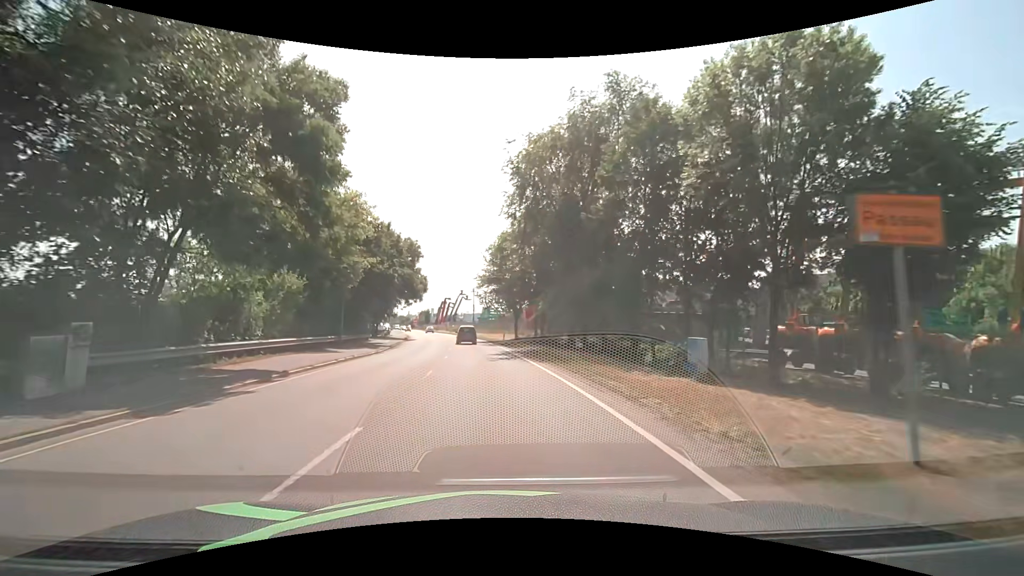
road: primary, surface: asphalt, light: Day
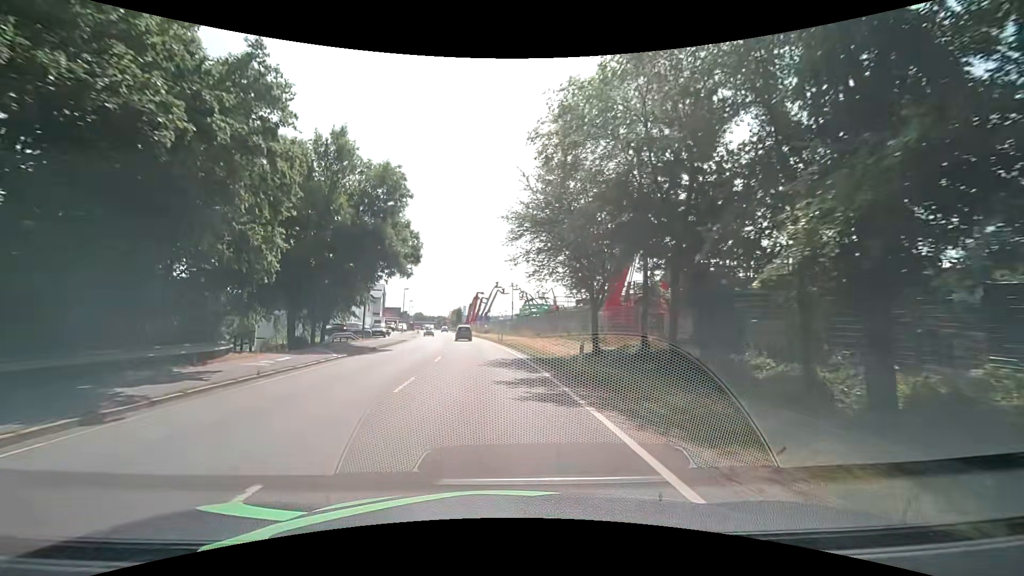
(-1.3, +29.6) m; -5°
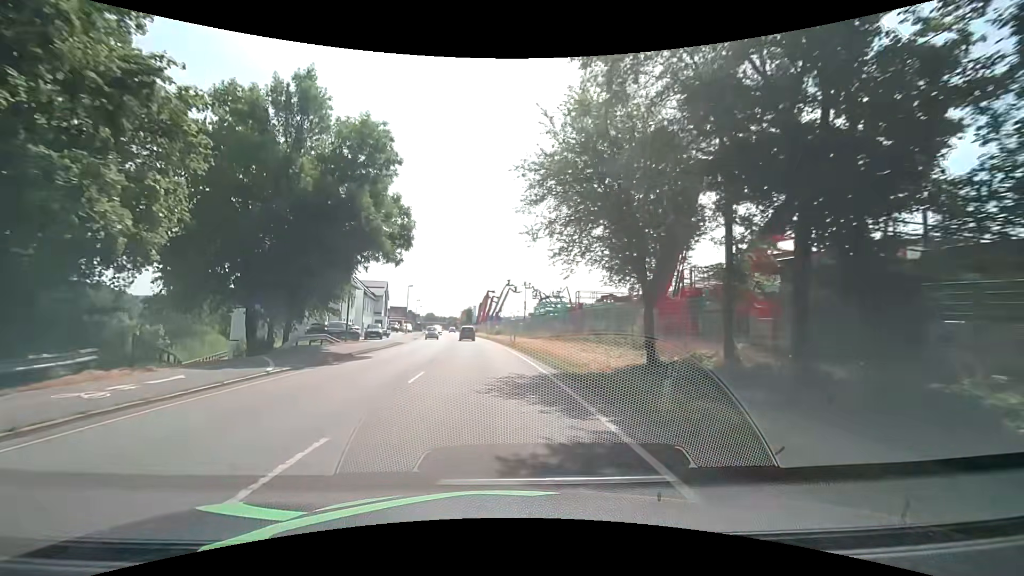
(-0.1, +7.4) m; 0°
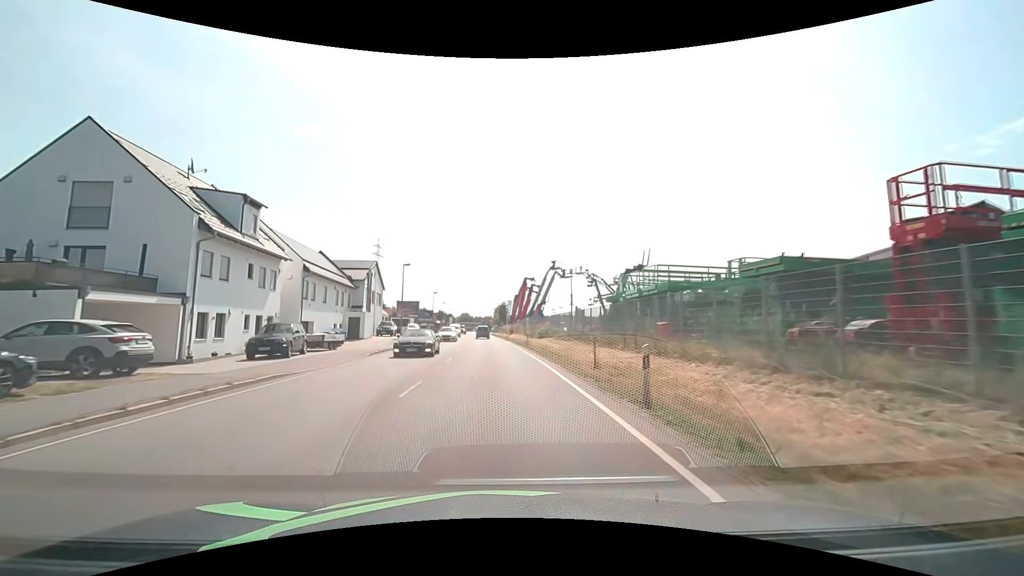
(-1.6, +29.7) m; -5°
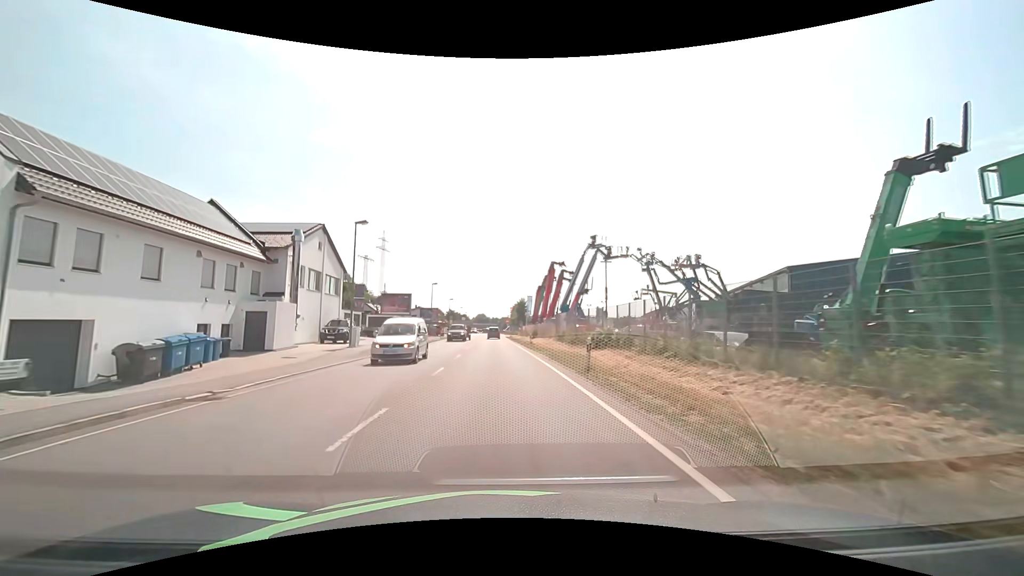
(-0.5, +22.5) m; -2°
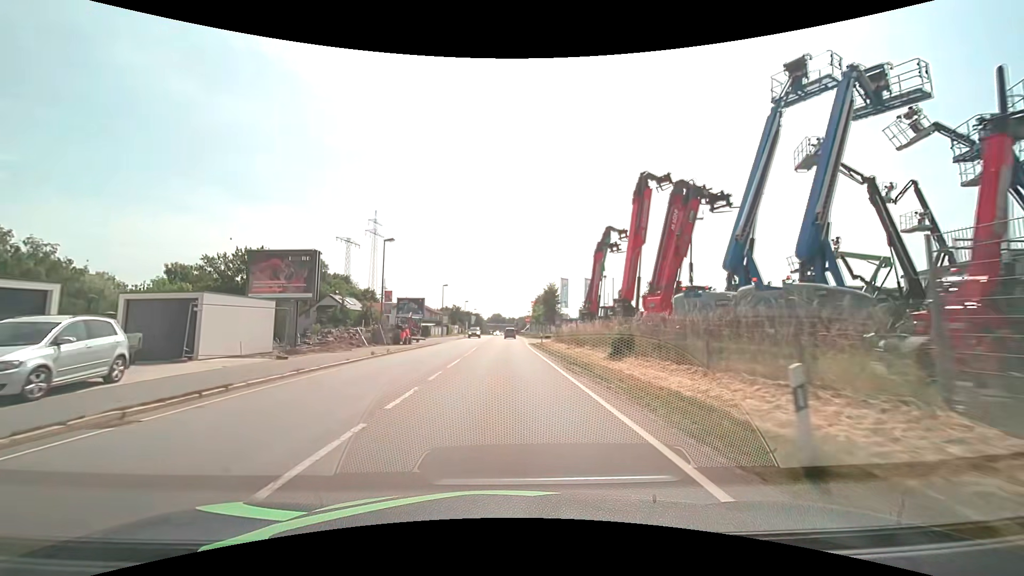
(-0.8, +37.7) m; -2°
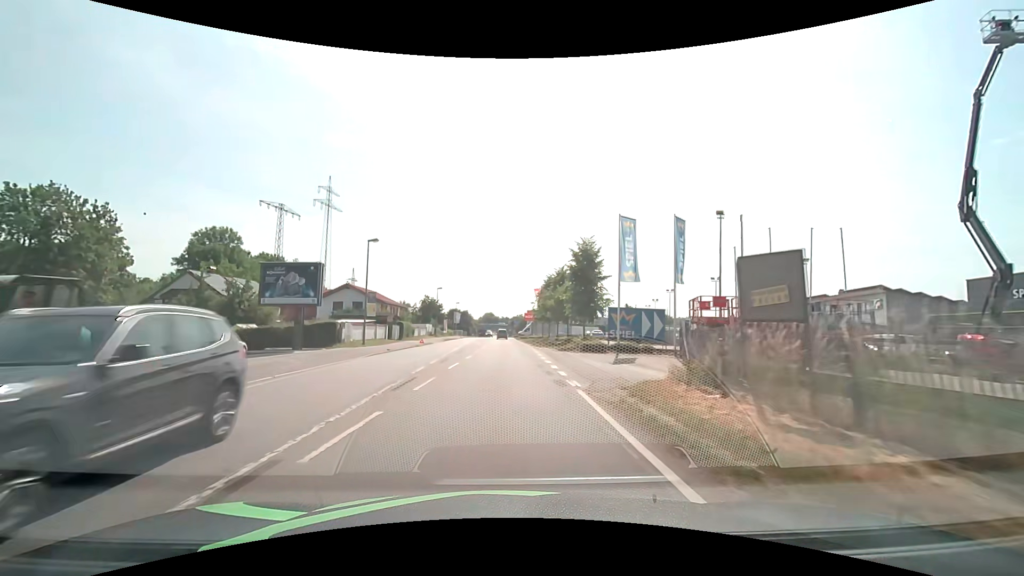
(+0.2, +38.0) m; +1°
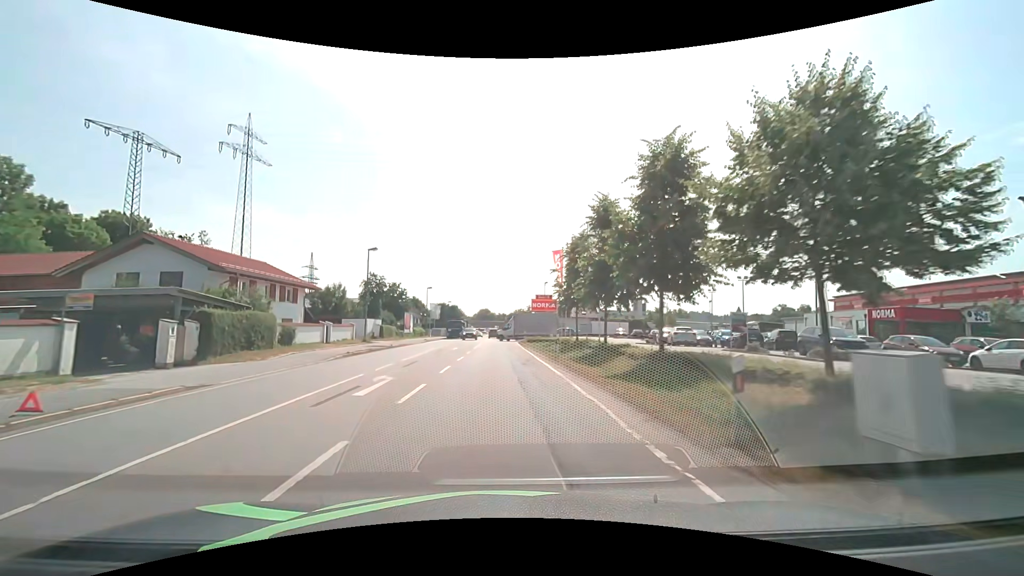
(+0.2, +38.1) m; +1°
(0, +10) (0, +20) (-1, +30) (-1, +40) (-1, +50) (-1, +60) (-2, +70) (-2, +80) (-3, +90) (-3, +100) m
